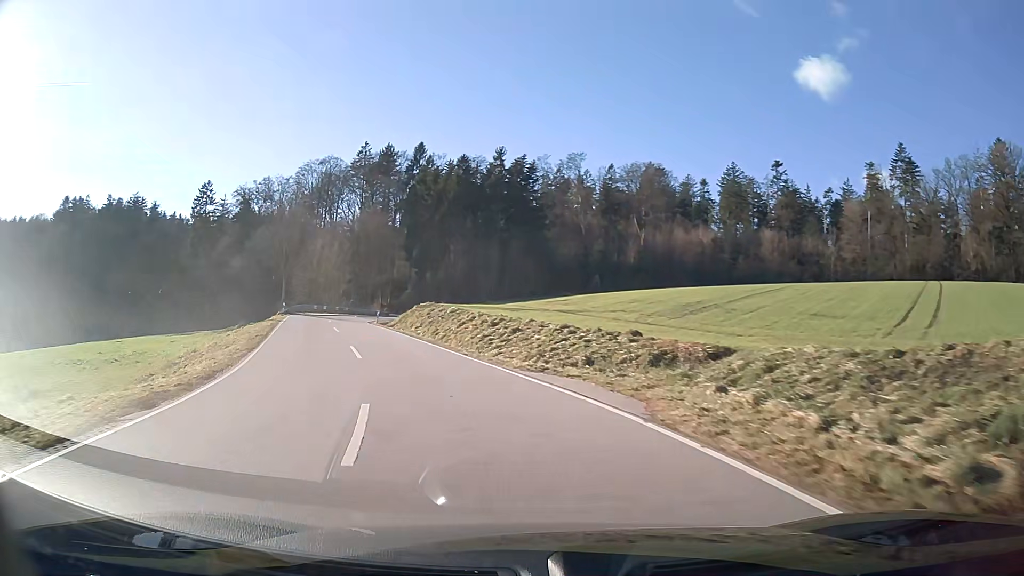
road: secondary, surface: asphalt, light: Day
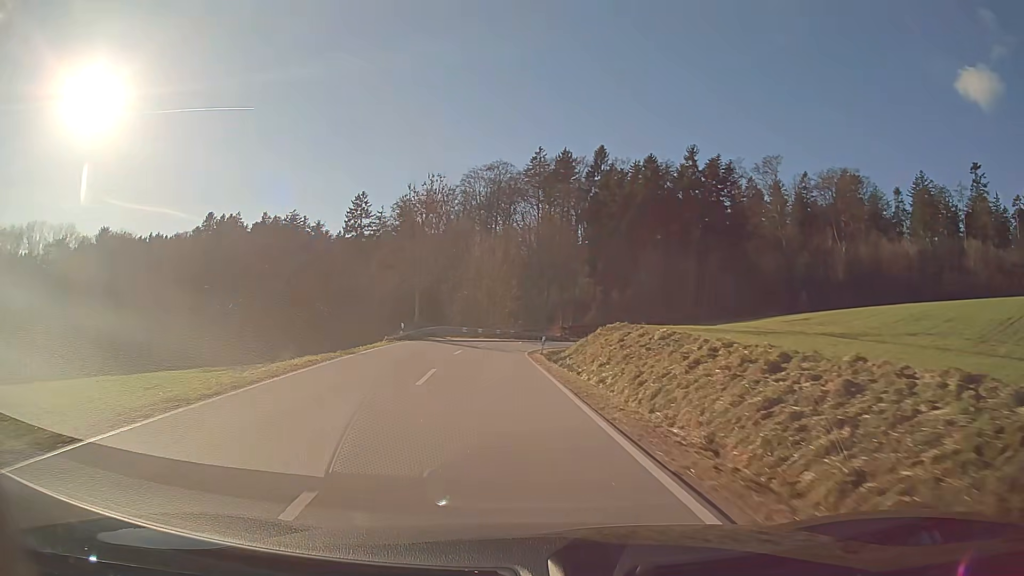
(-2.2, +16.9) m; -13°
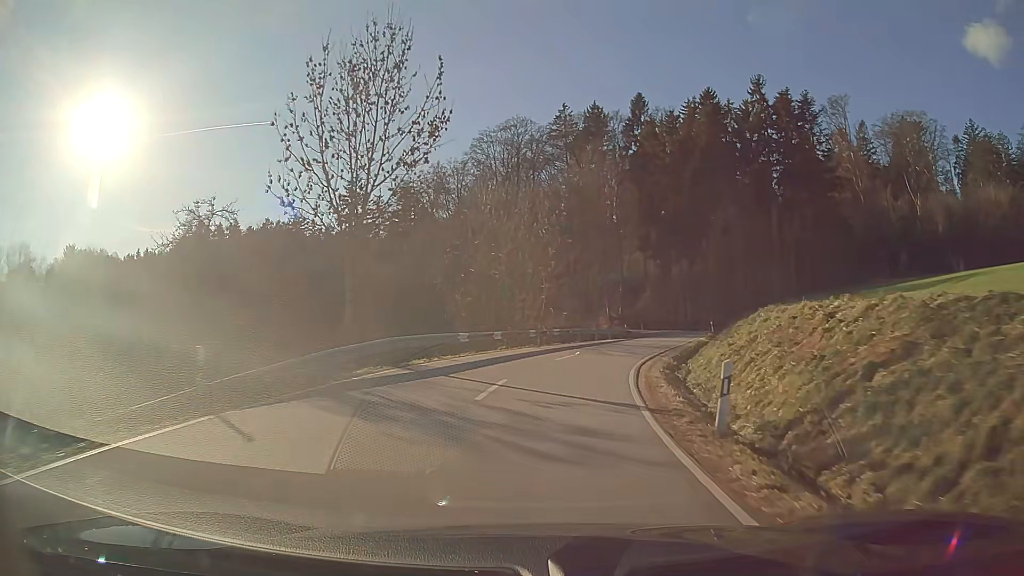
(-0.9, +26.1) m; 0°
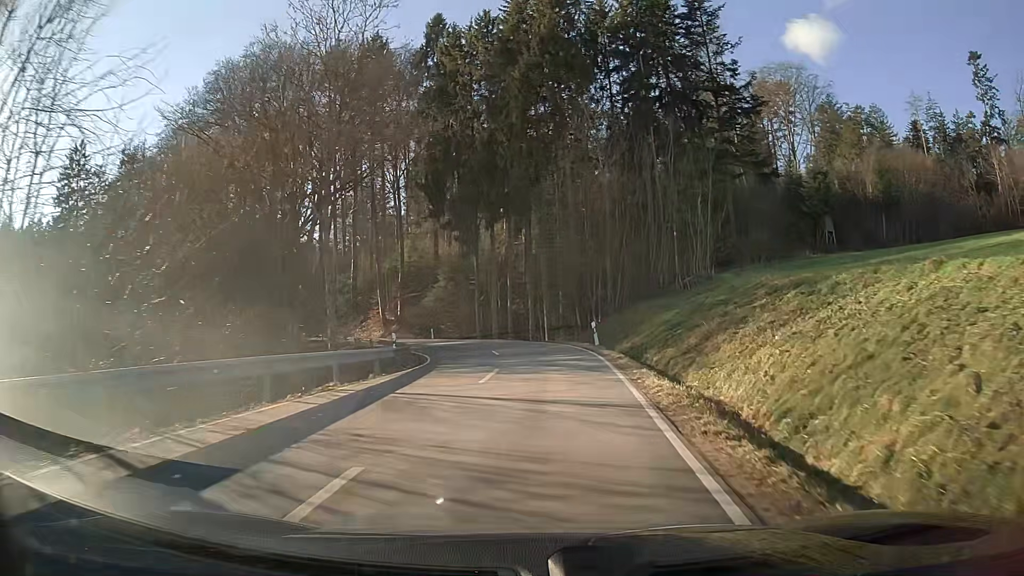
(+4.7, +32.6) m; +16°
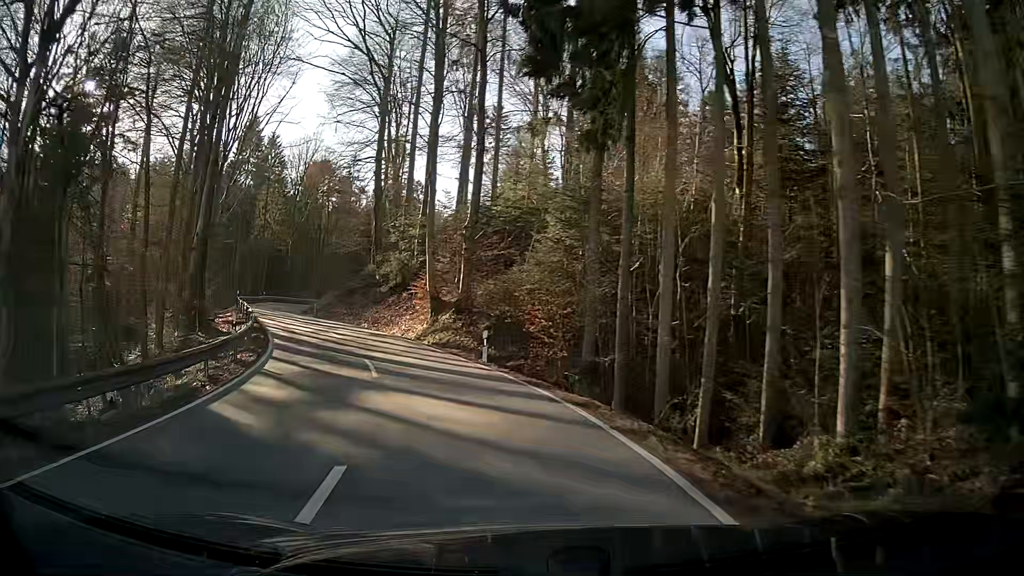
(-2.8, +35.9) m; -17°
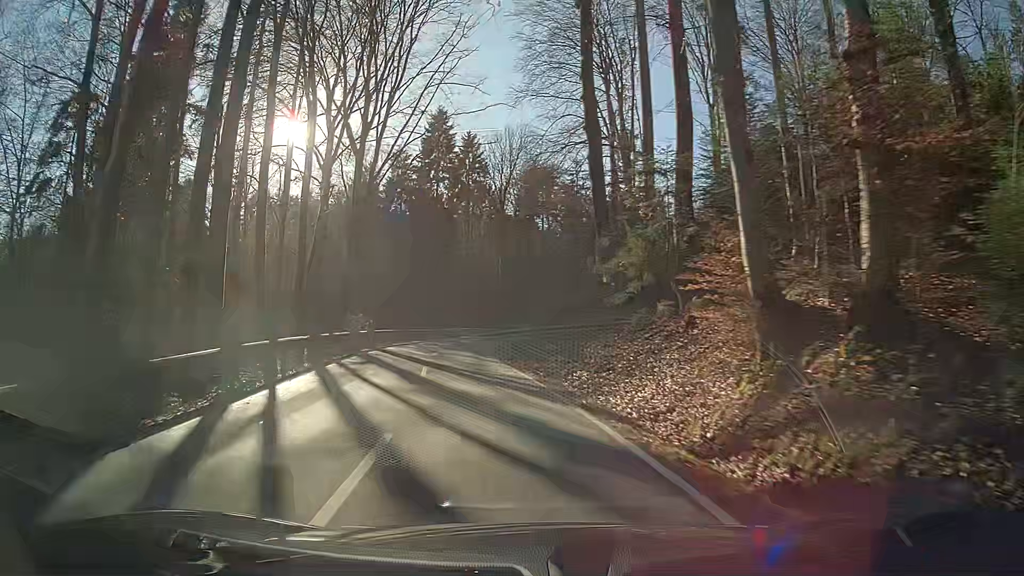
(-4.5, +22.2) m; -21°
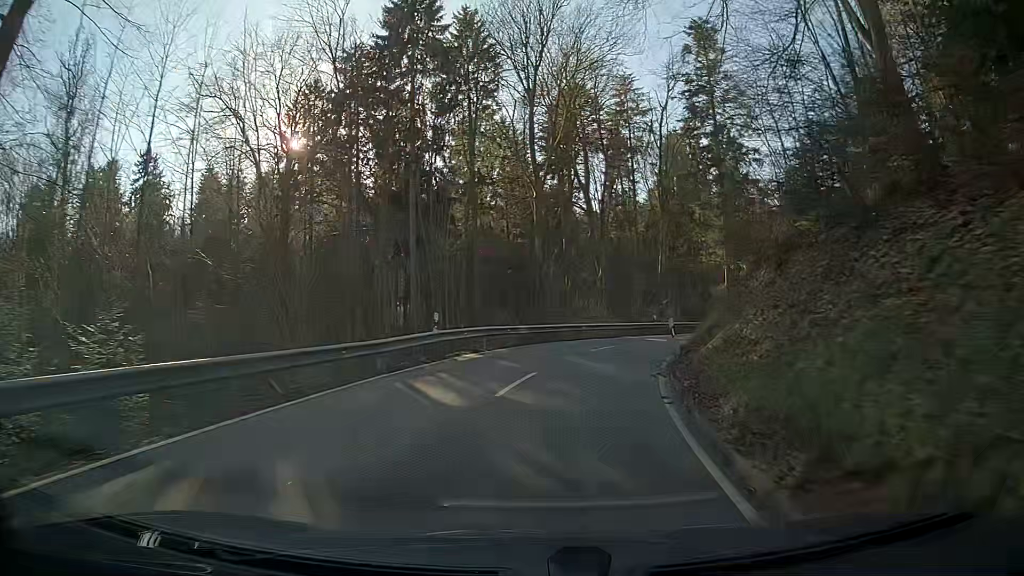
(-1.2, +41.3) m; +2°
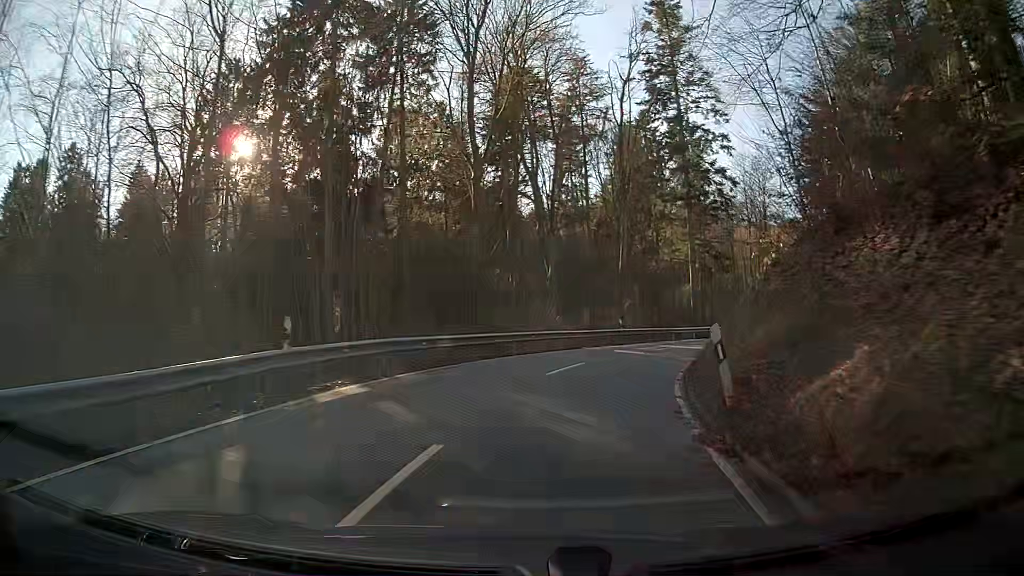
(+0.3, +7.9) m; +5°
